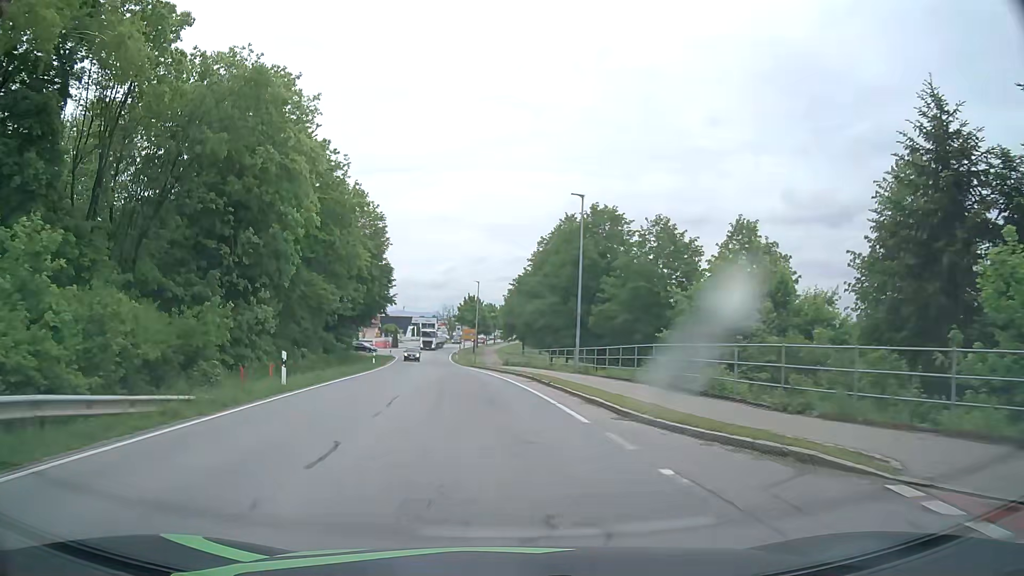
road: tertiary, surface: asphalt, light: Day
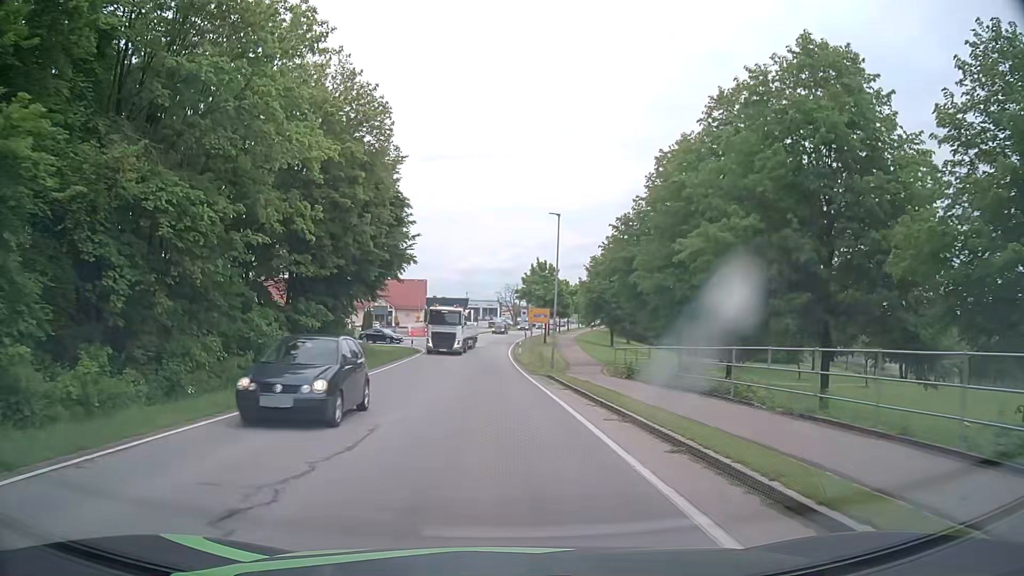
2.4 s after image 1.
(-2.0, +30.8) m; -6°
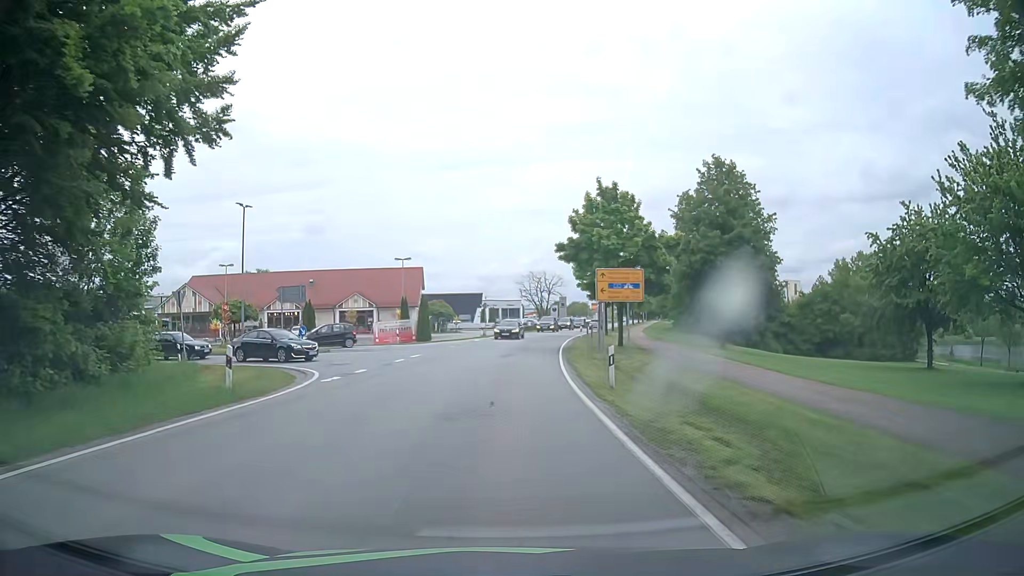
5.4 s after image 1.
(-0.7, +36.1) m; -2°
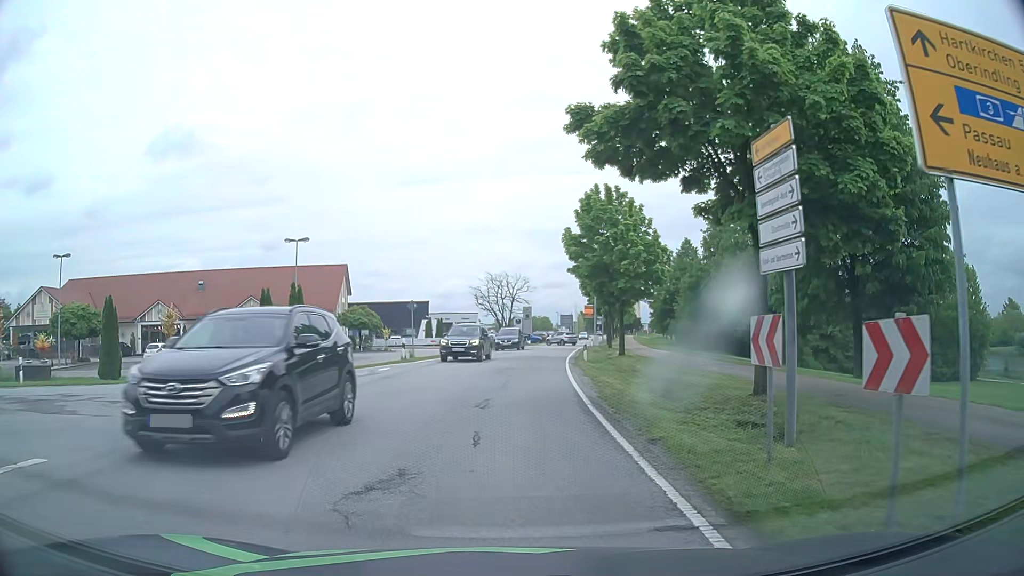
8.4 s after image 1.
(+0.5, +23.8) m; +4°
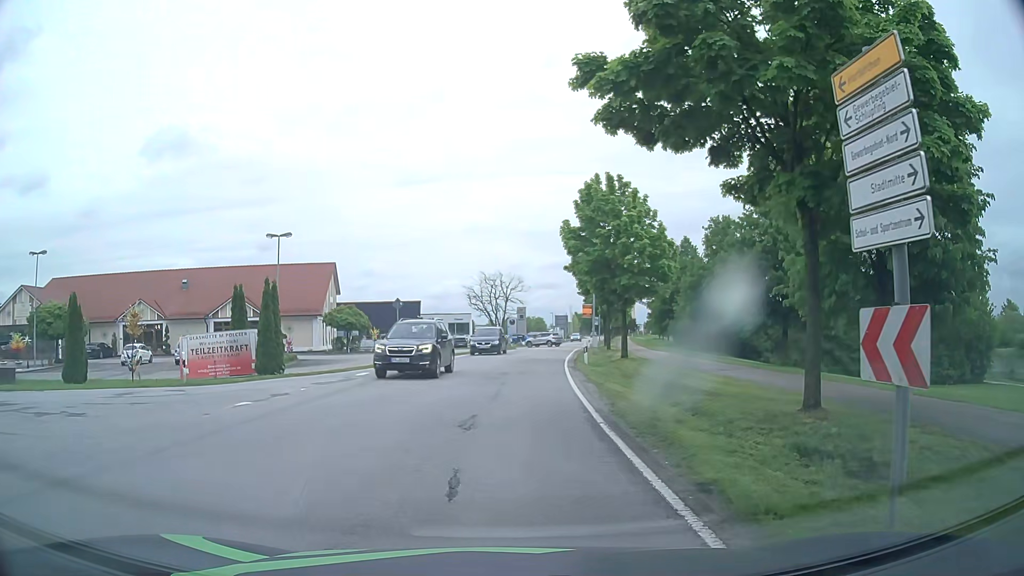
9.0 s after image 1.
(0.0, +2.4) m; 0°
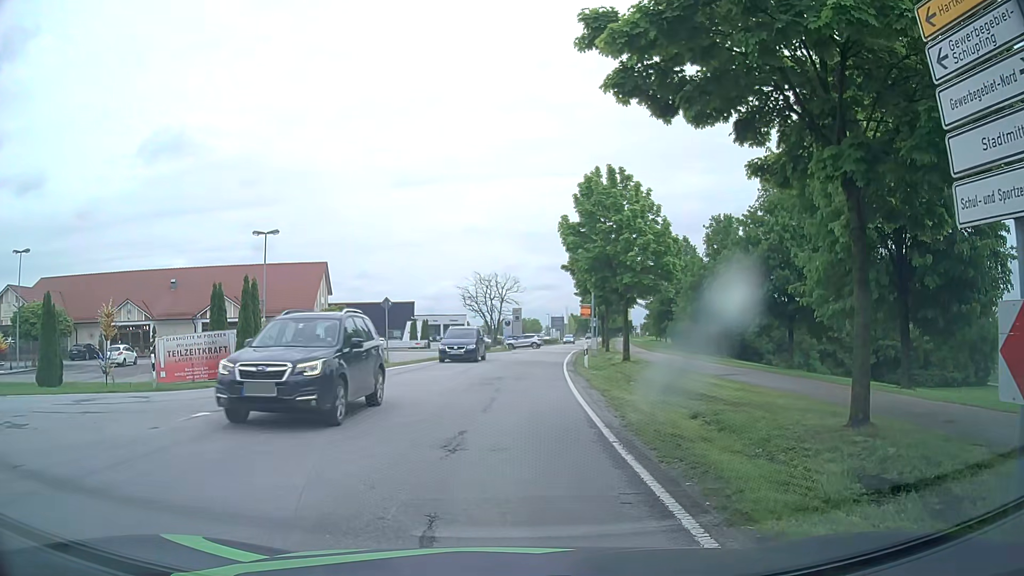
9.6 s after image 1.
(0.0, +1.5) m; 0°
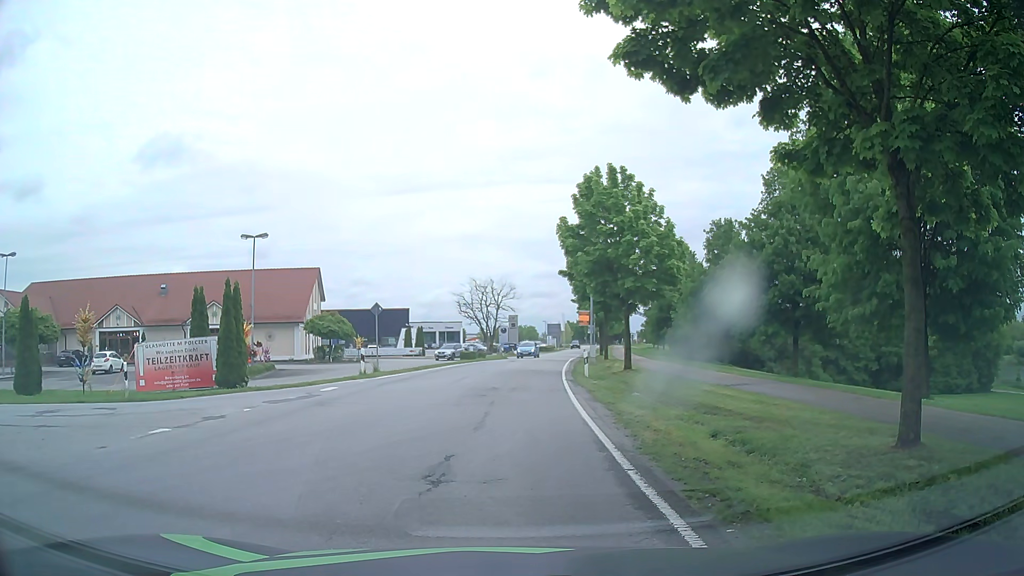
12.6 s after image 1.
(0.0, +1.3) m; 0°
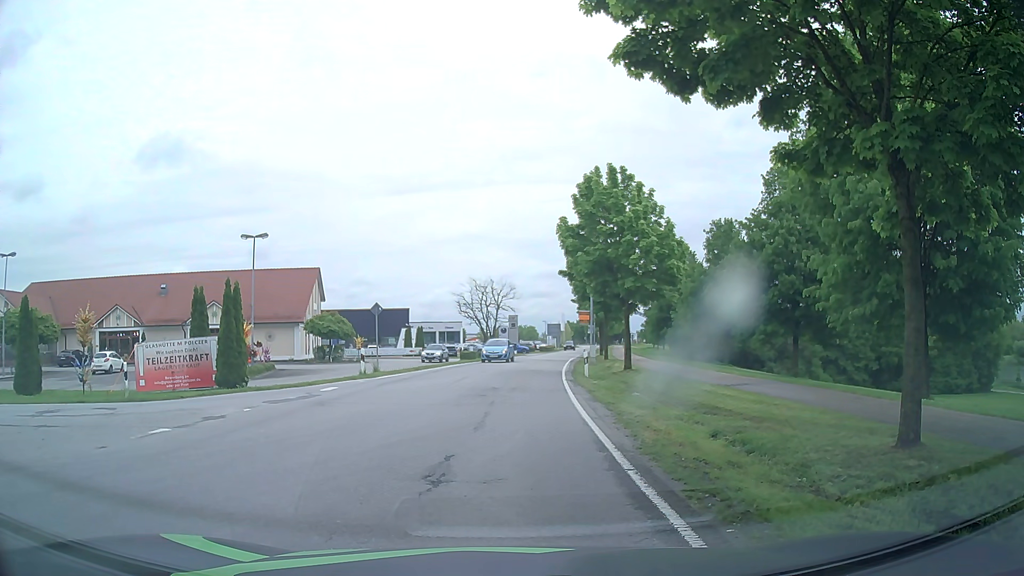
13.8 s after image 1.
(0.0, 0.0) m; 0°
